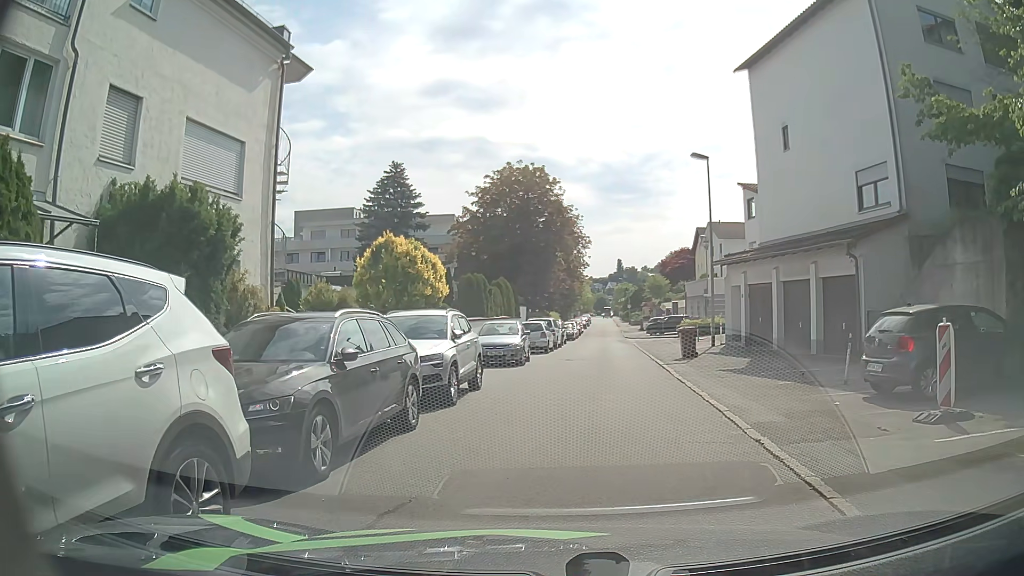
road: residential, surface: asphalt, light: Day
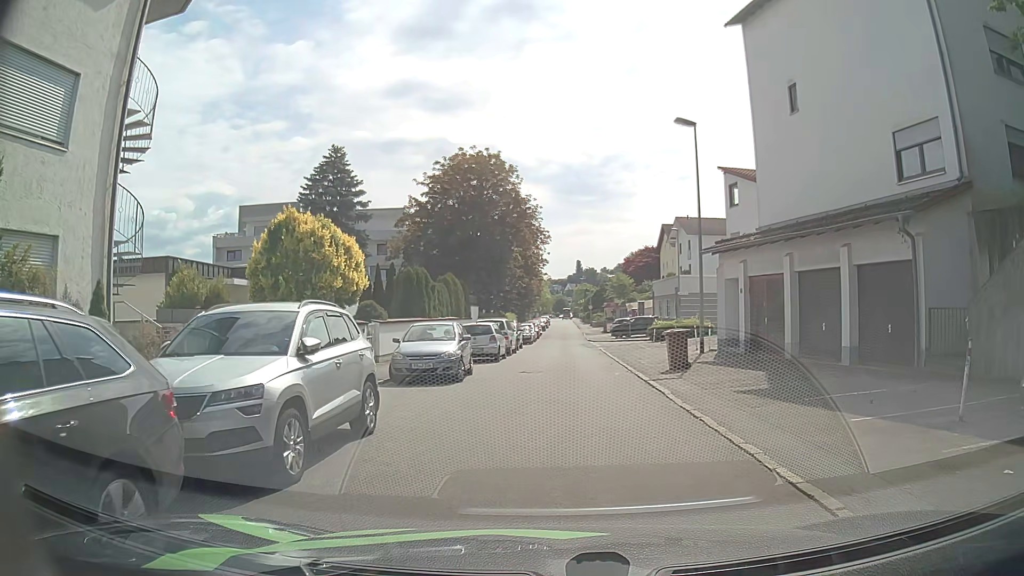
(+0.2, +5.6) m; +2°
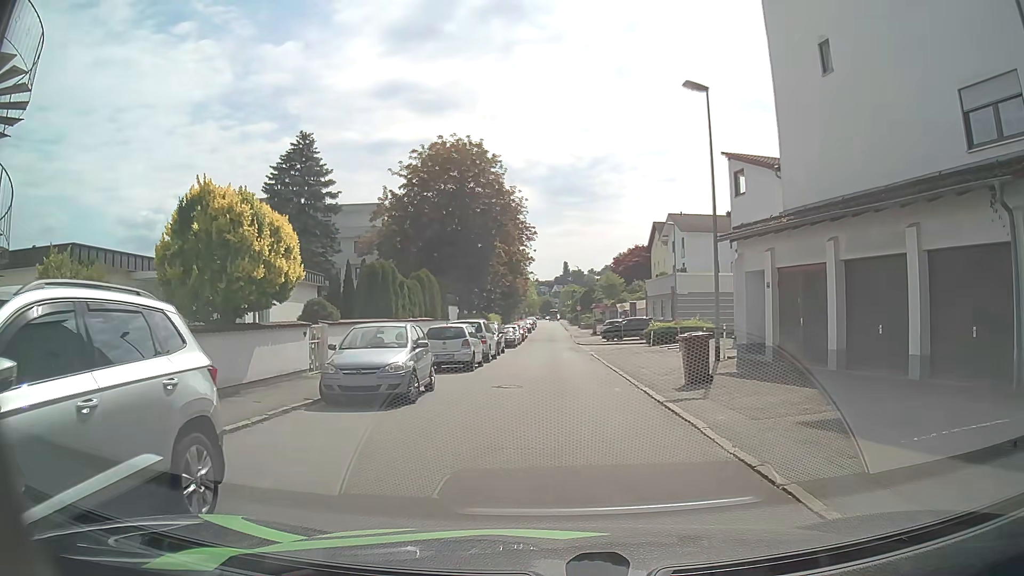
(+0.1, +4.1) m; +2°
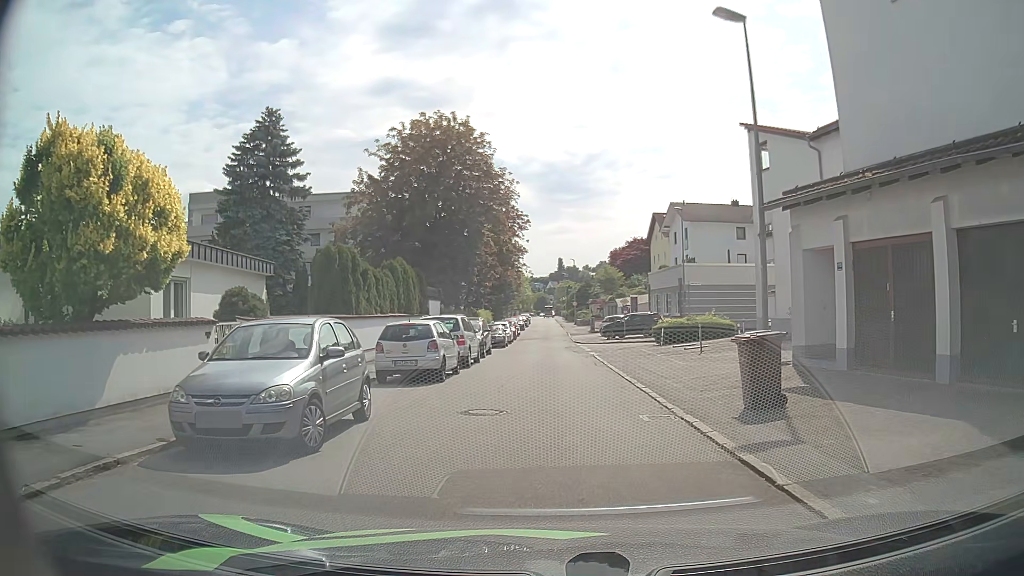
(0.0, +5.0) m; 0°
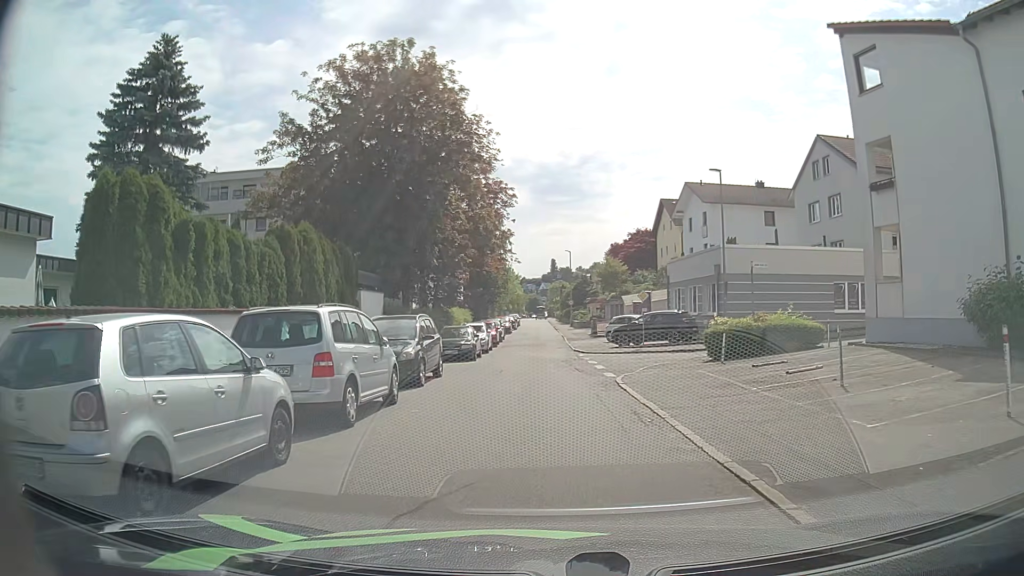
(+0.2, +12.1) m; +1°
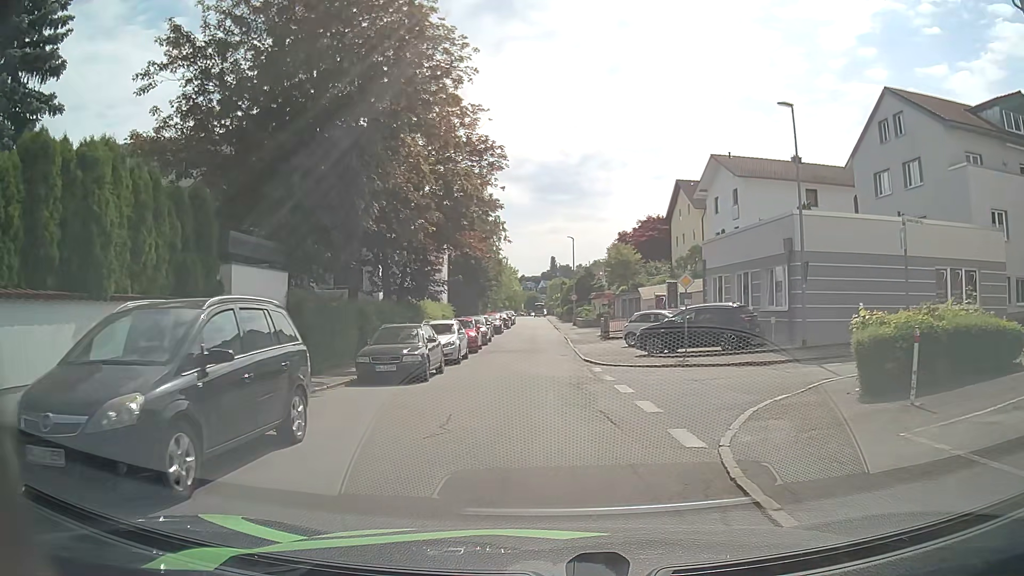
(0.0, +10.3) m; +1°
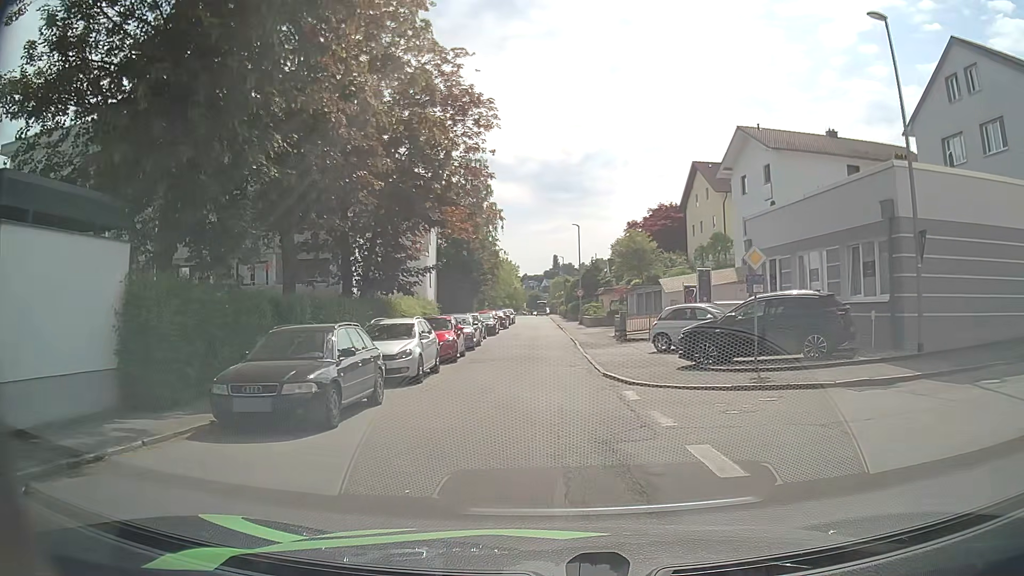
(-0.1, +7.4) m; -1°
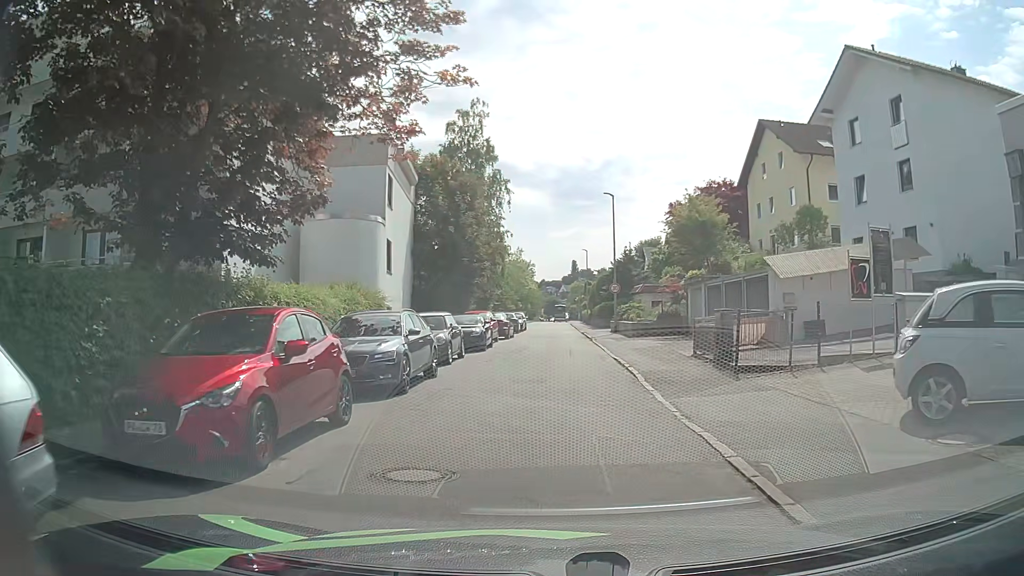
(-0.1, +15.8) m; -1°
(0, +10) (0, +20) (0, +30) (0, +40) (0, +50) (0, +60) (-1, +70) (-8, +76) (-18, +75) (-28, +74) m
